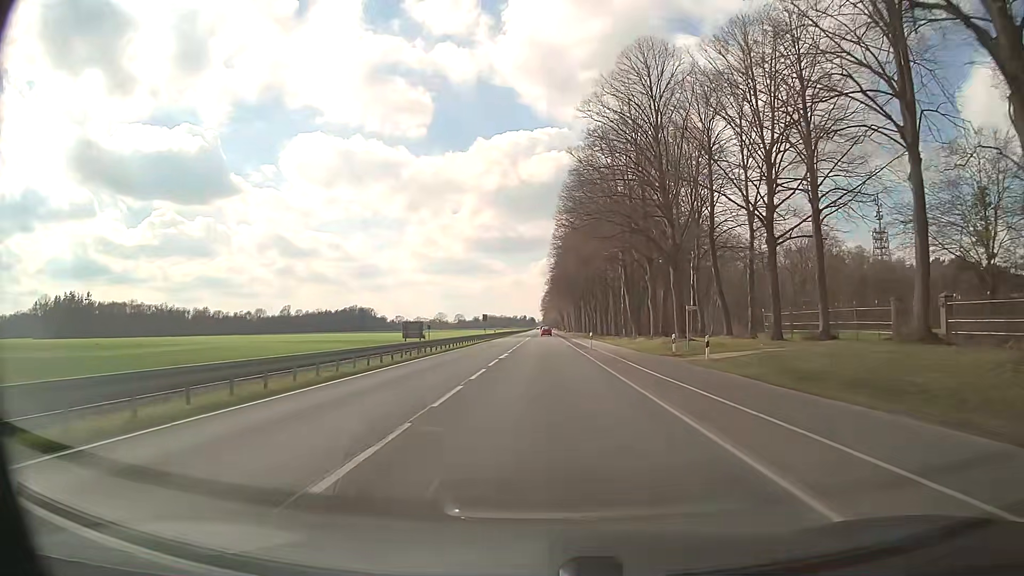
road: primary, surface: asphalt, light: Day
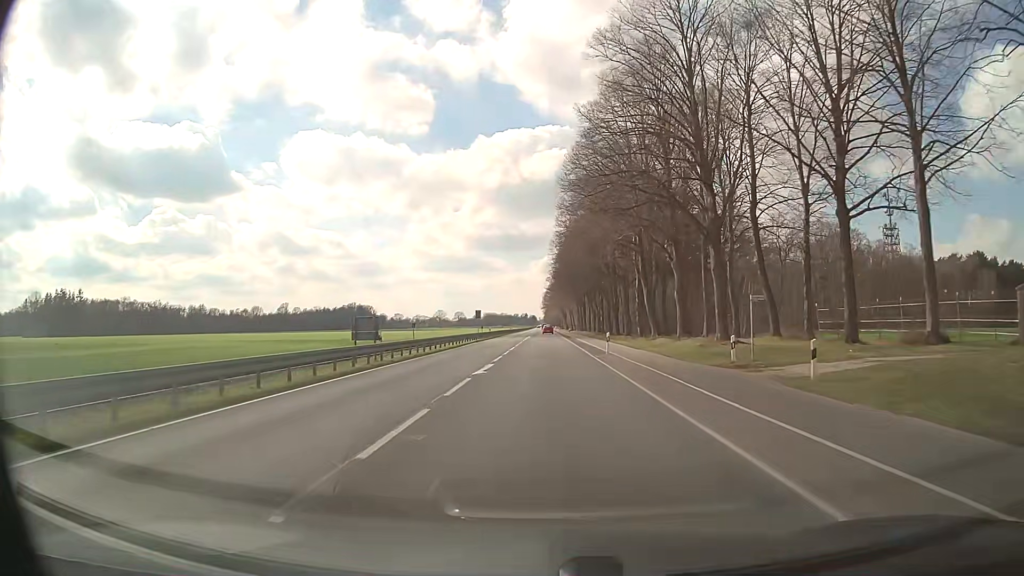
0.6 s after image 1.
(0.0, +10.8) m; 0°
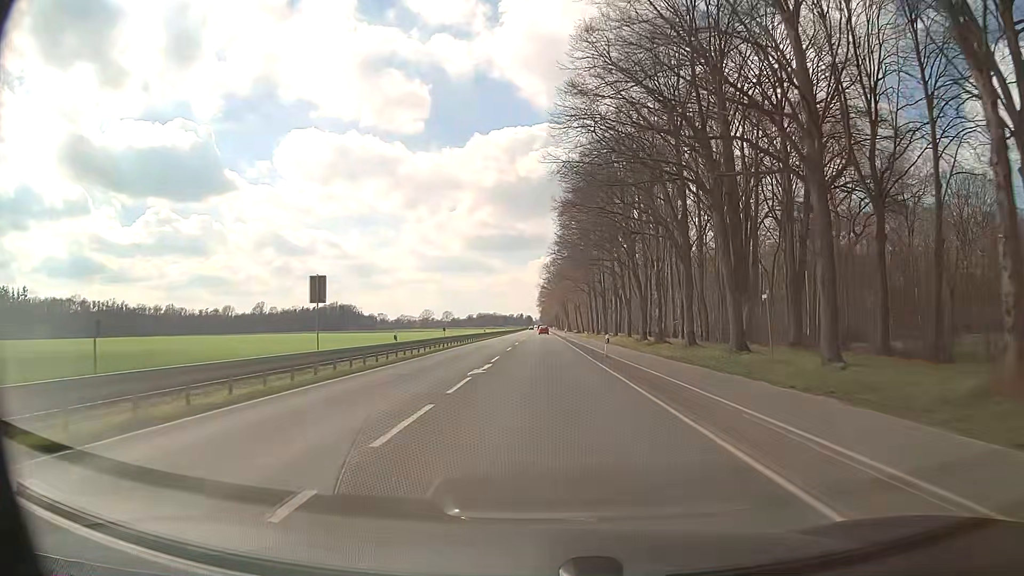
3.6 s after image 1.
(-0.2, +53.8) m; 0°
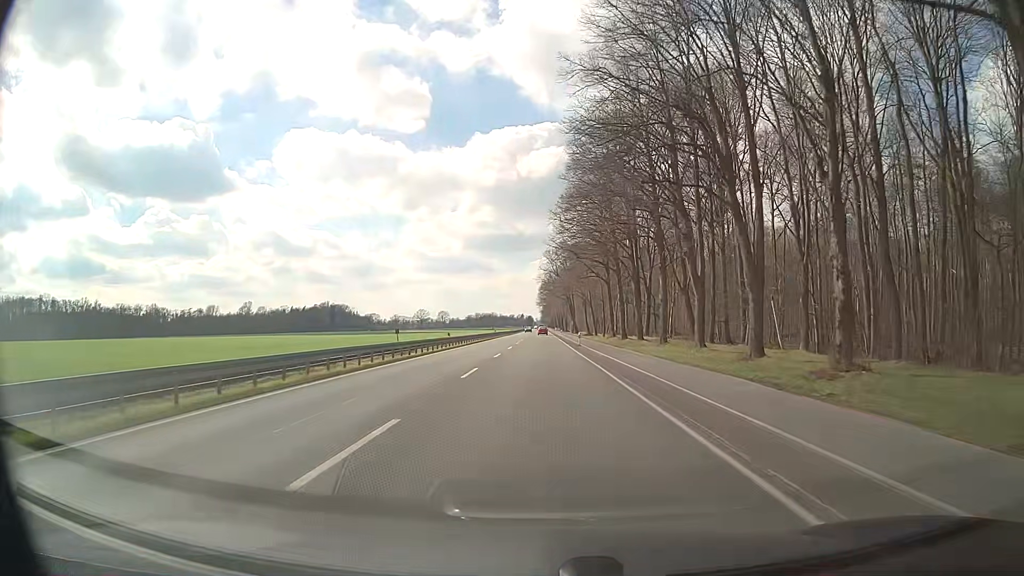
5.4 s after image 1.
(+0.1, +32.3) m; 0°
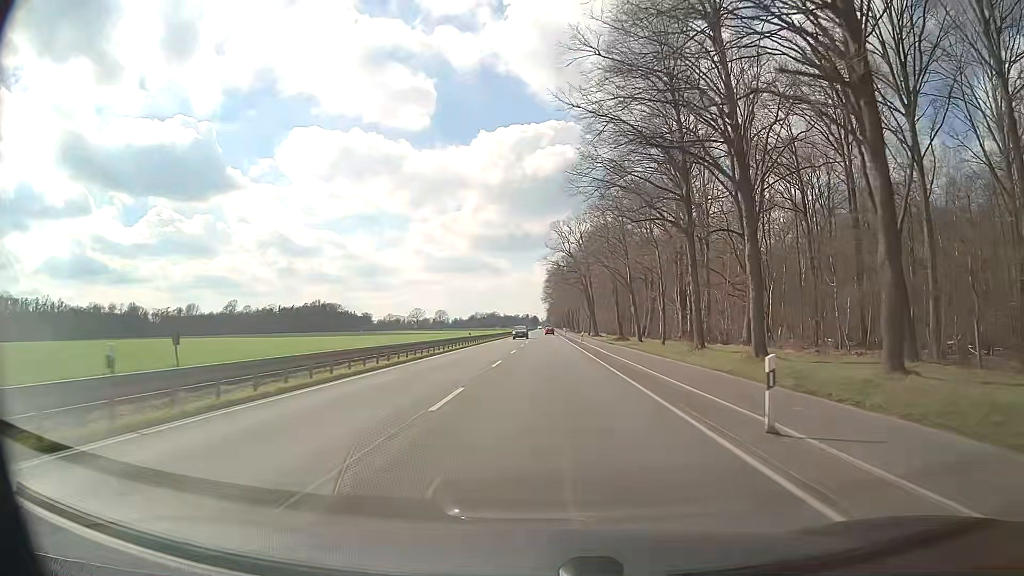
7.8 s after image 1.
(-0.3, +43.0) m; -1°
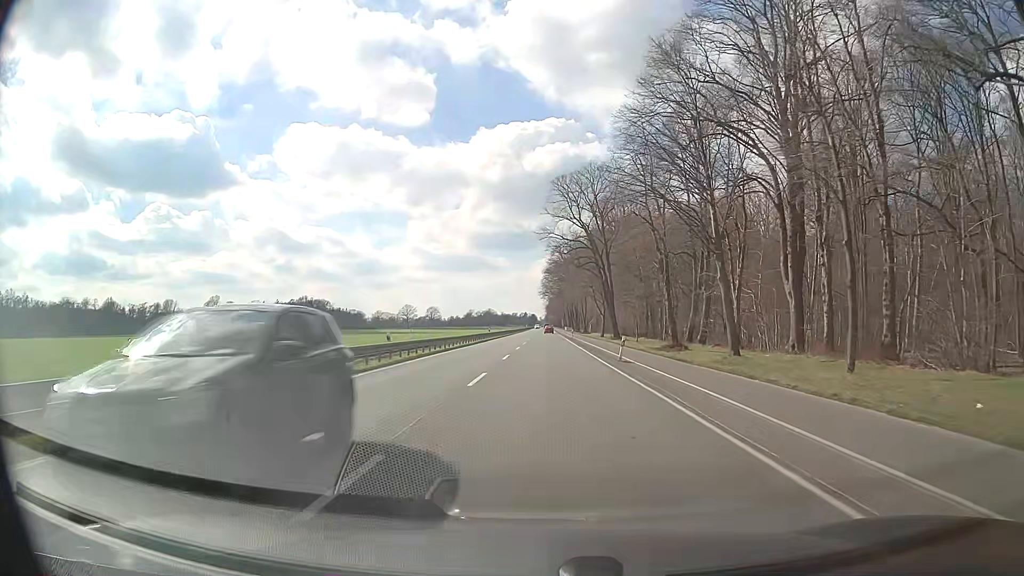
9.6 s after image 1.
(+0.1, +32.3) m; 0°
(0, +10) (0, +20) (0, +30) (0, +40) (0, +50) (0, +60) (0, +70) (0, +80) (0, +90) (0, +100) m
